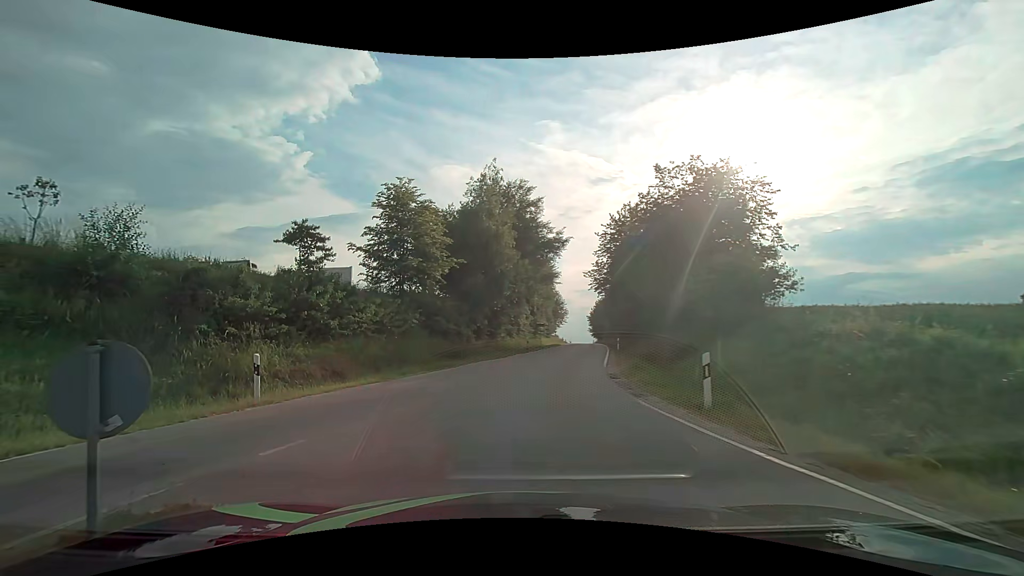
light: Day
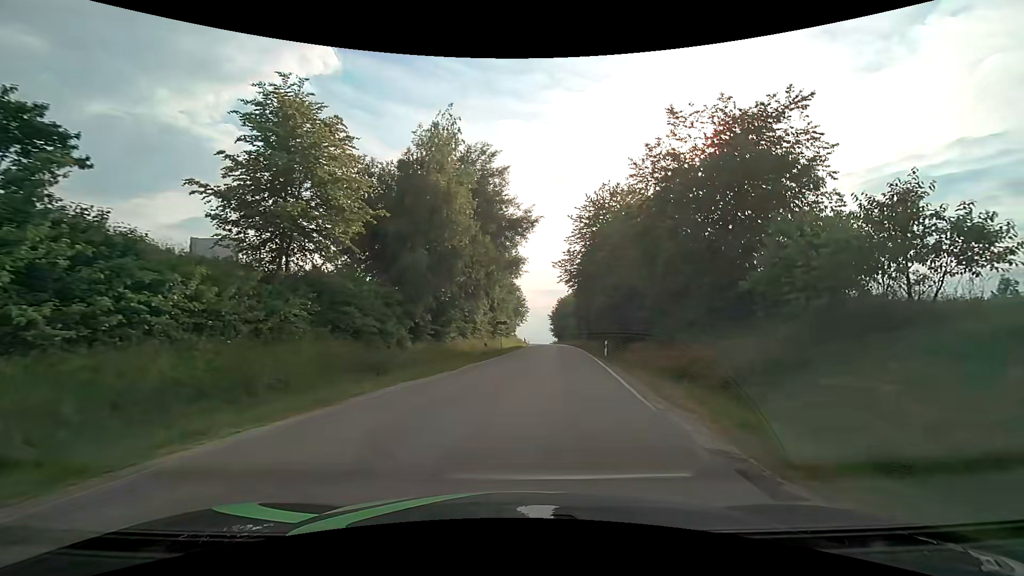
(-0.5, +10.5) m; +2°
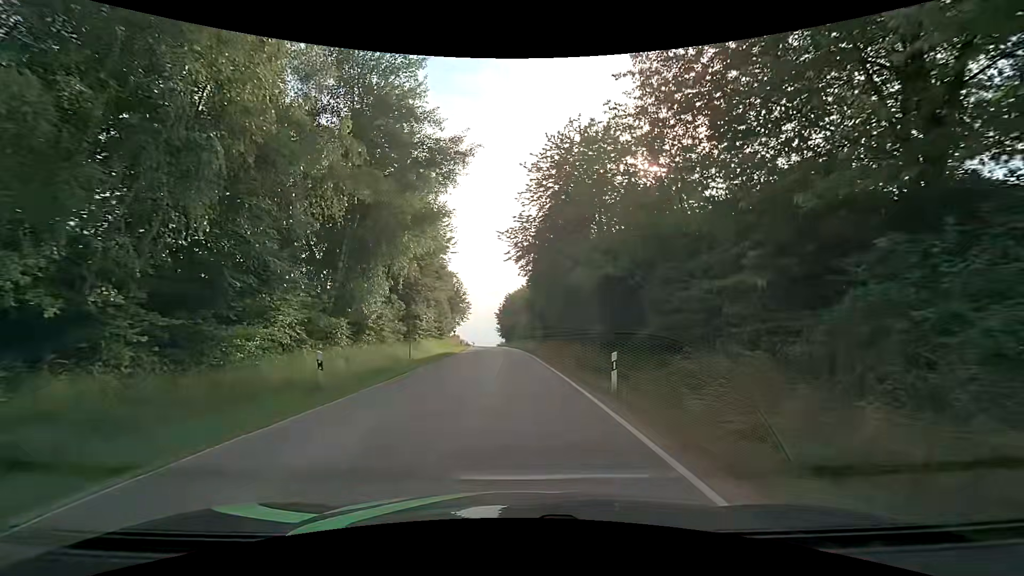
(+1.7, +18.0) m; +7°
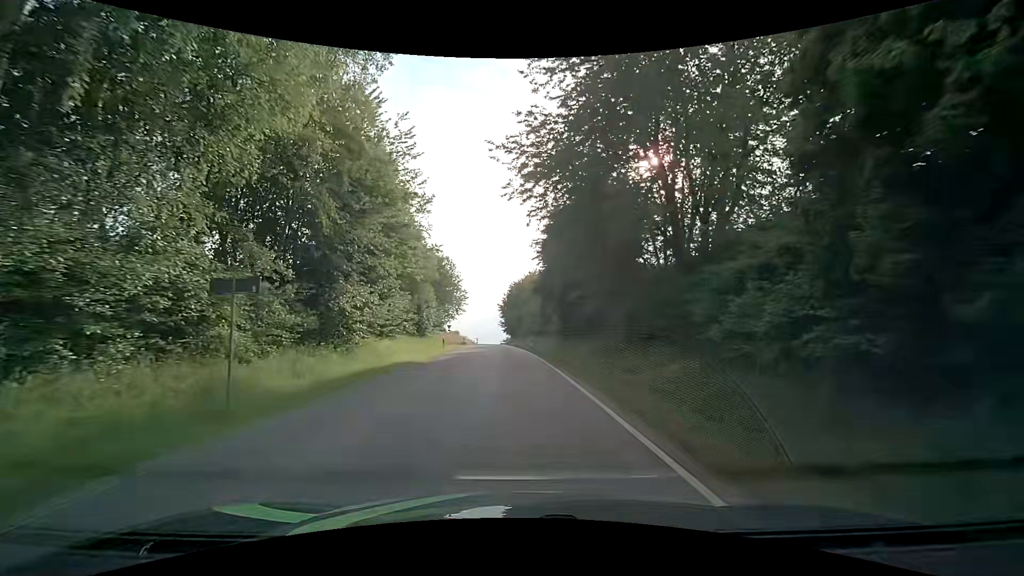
(-0.1, +18.3) m; 0°
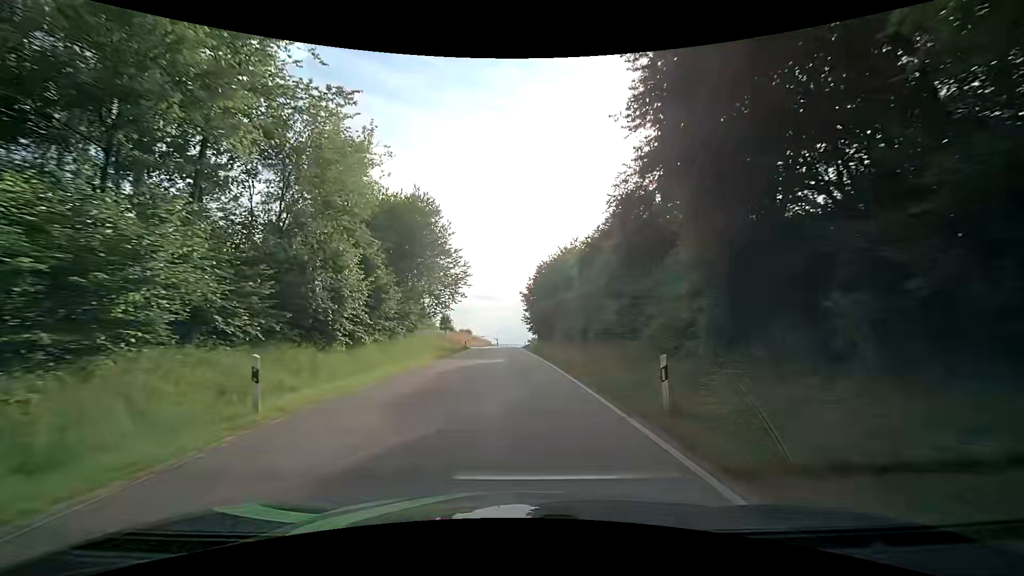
(-1.1, +31.1) m; -4°
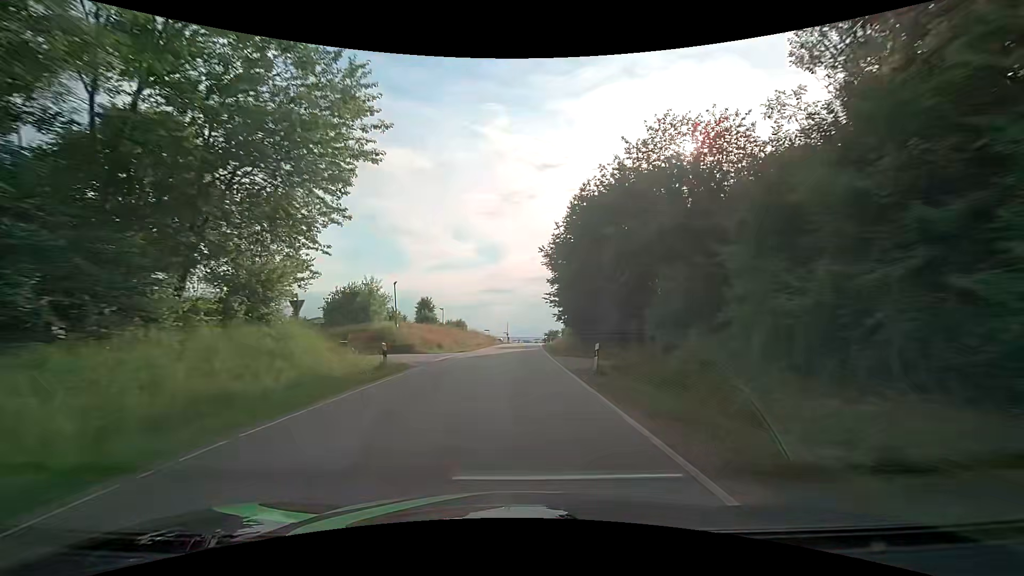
(-0.3, +35.6) m; -1°
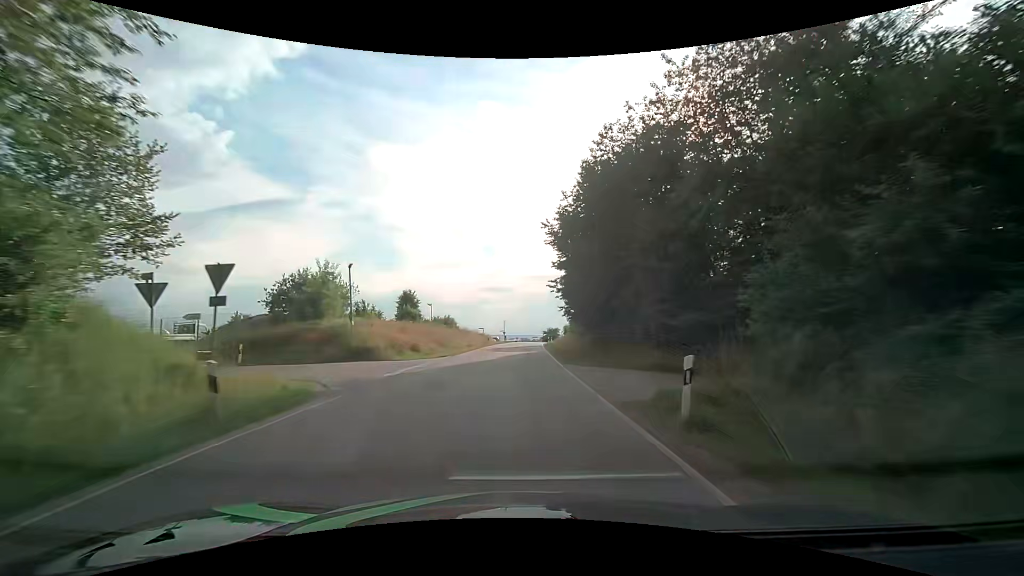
(0.0, +9.2) m; 0°
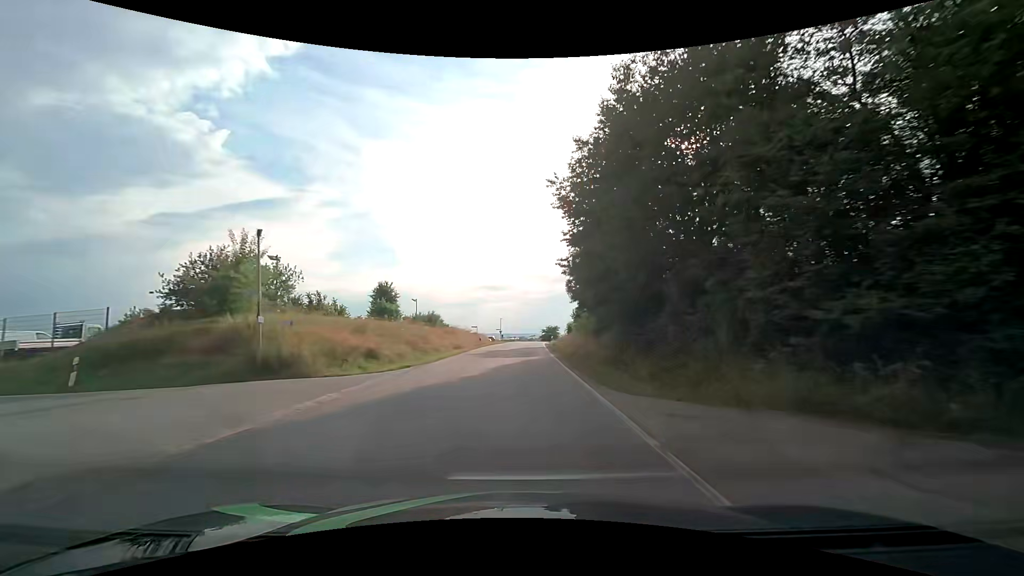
(+0.1, +9.3) m; +1°
(0, +10) (0, +20) (0, +30) (+1, +40) (+1, +50) (+1, +60) (+2, +70) (+2, +80) (+3, +90) (+4, +100) m
